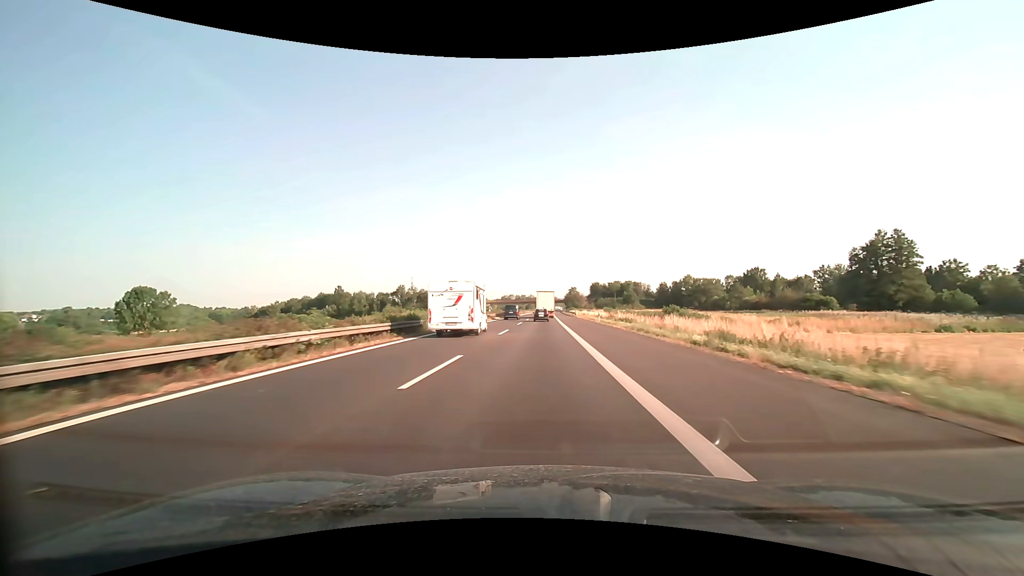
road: motorway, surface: asphalt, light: Day
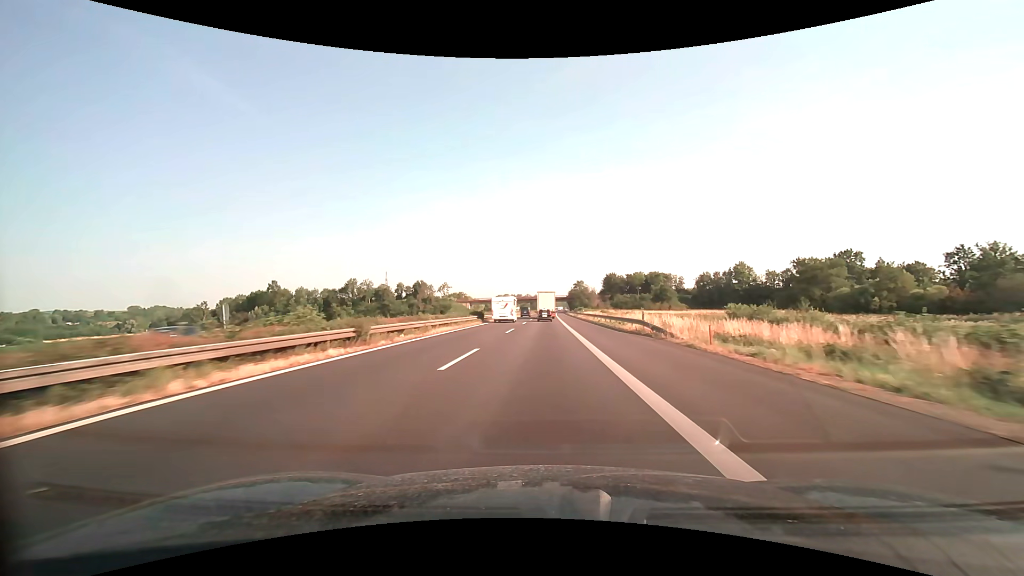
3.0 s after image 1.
(+0.1, +69.6) m; 0°
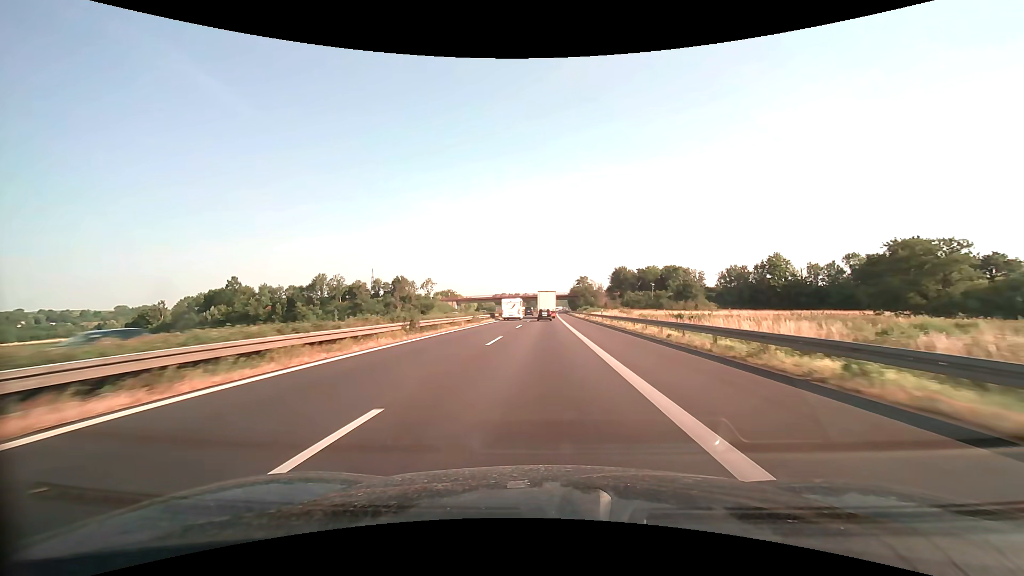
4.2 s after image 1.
(0.0, +28.5) m; 0°
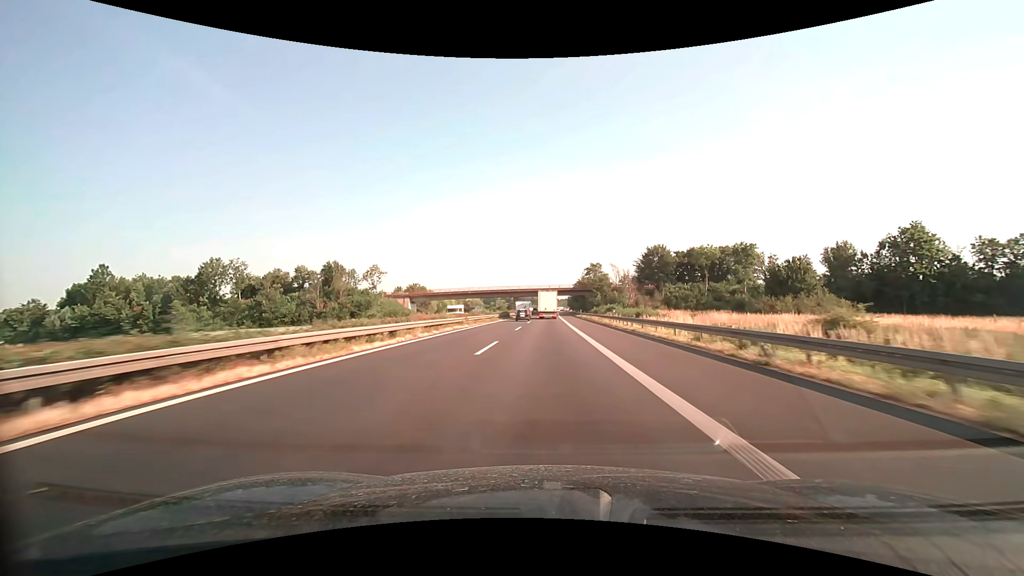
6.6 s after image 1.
(+0.2, +58.2) m; 0°
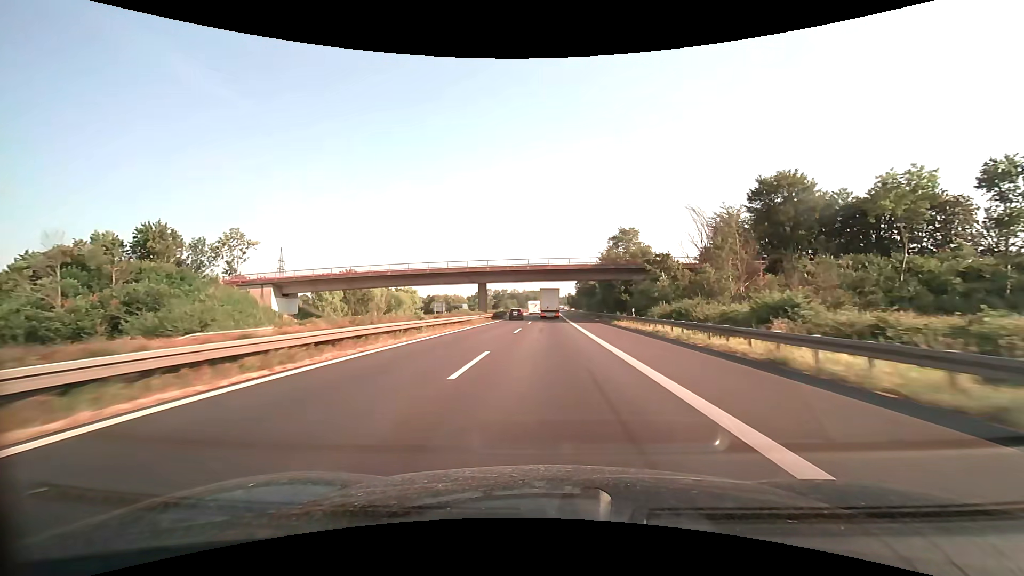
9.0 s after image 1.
(+0.2, +59.7) m; 0°
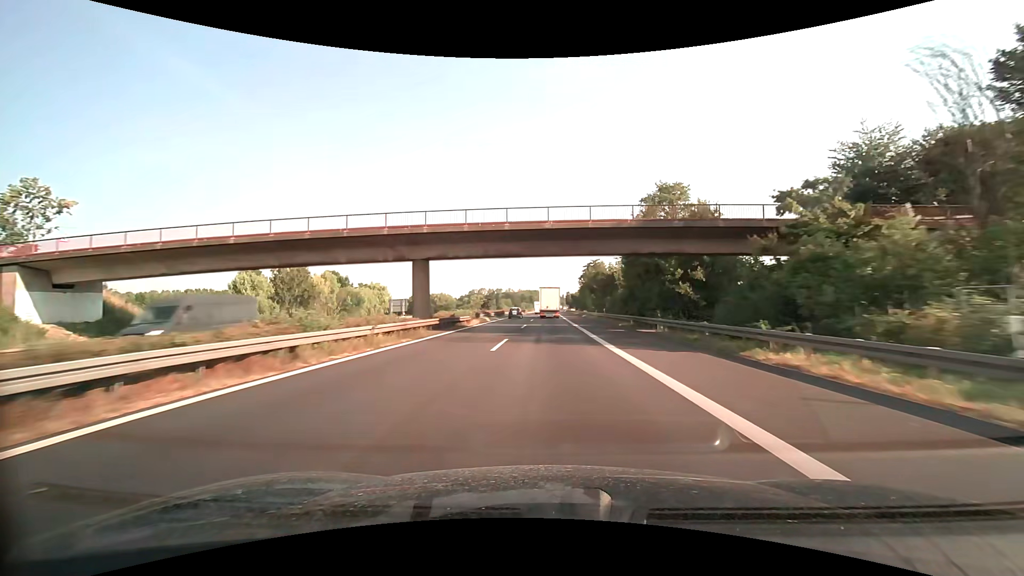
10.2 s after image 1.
(+0.1, +29.6) m; 0°
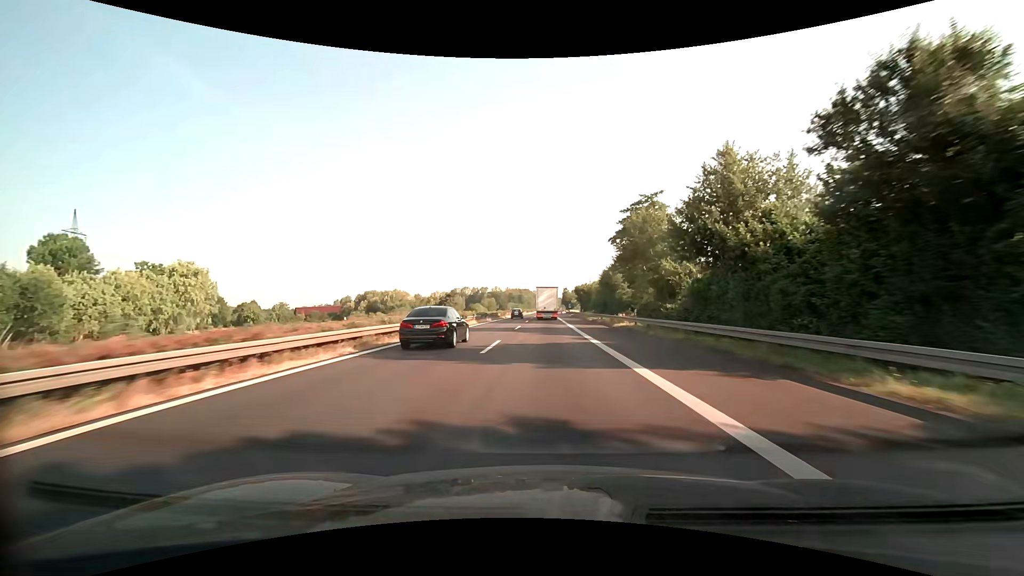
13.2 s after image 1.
(+0.5, +72.9) m; +1°
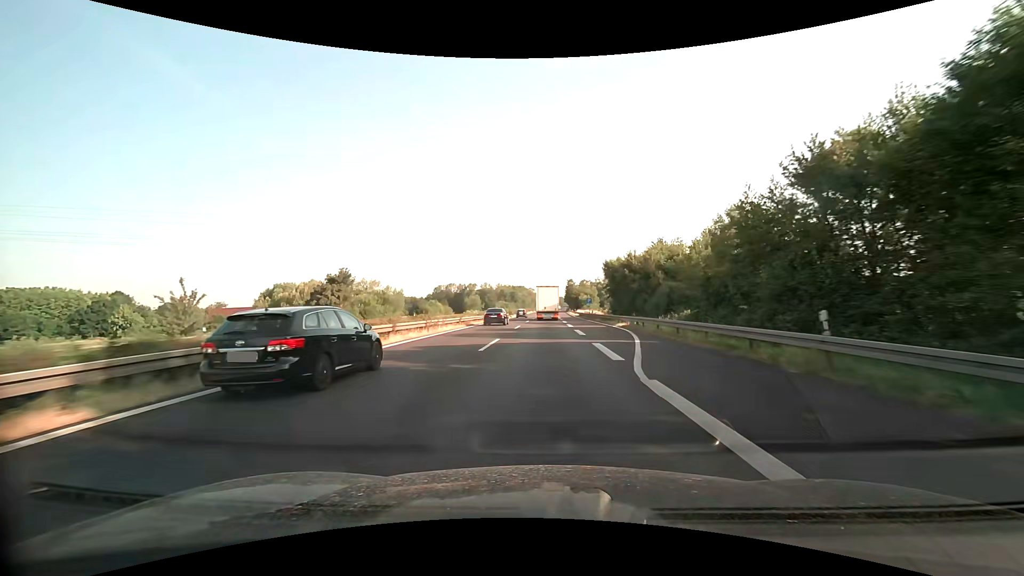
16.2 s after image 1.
(0.0, +71.4) m; 0°
(0, +10) (0, +20) (0, +30) (0, +40) (0, +50) (0, +60) (0, +70) (0, +80) (0, +90) (0, +100) m
